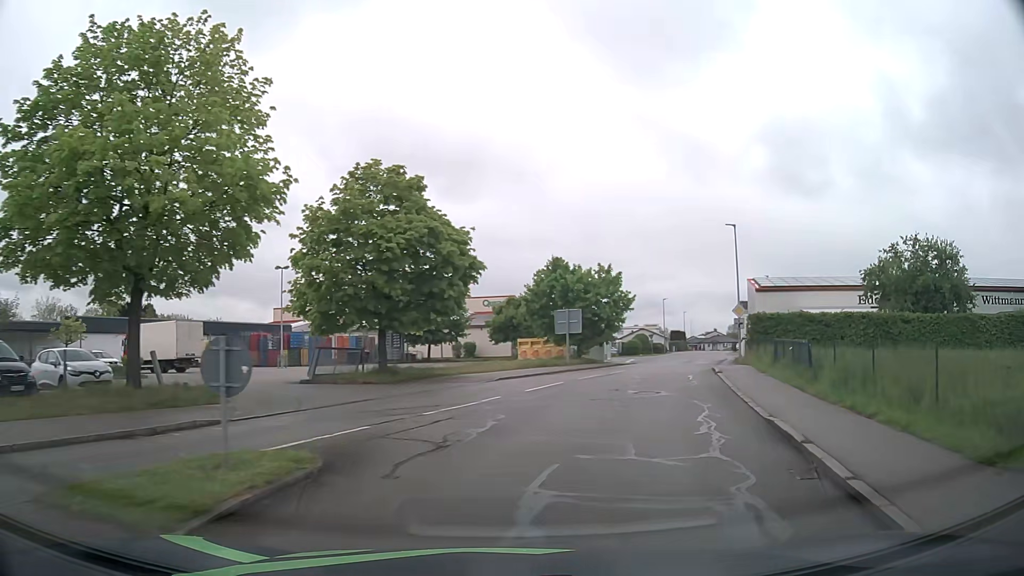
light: Day
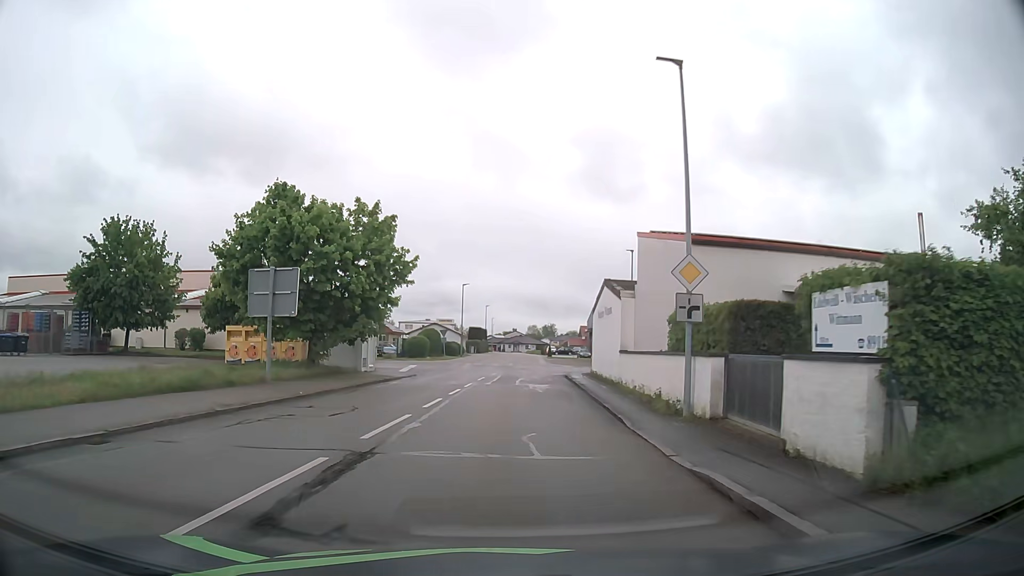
(+5.0, +24.9) m; +17°
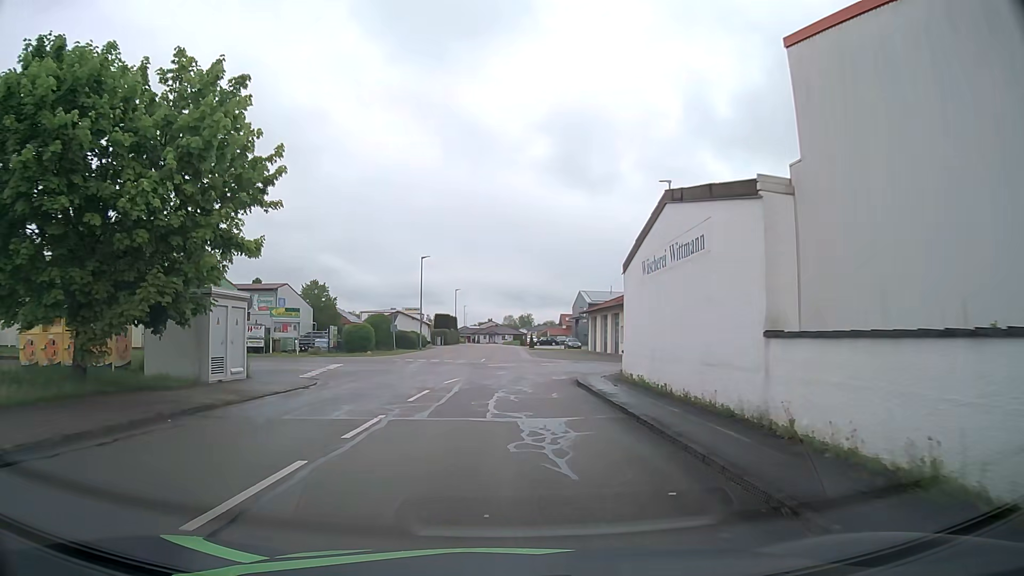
(+0.3, +16.8) m; +2°
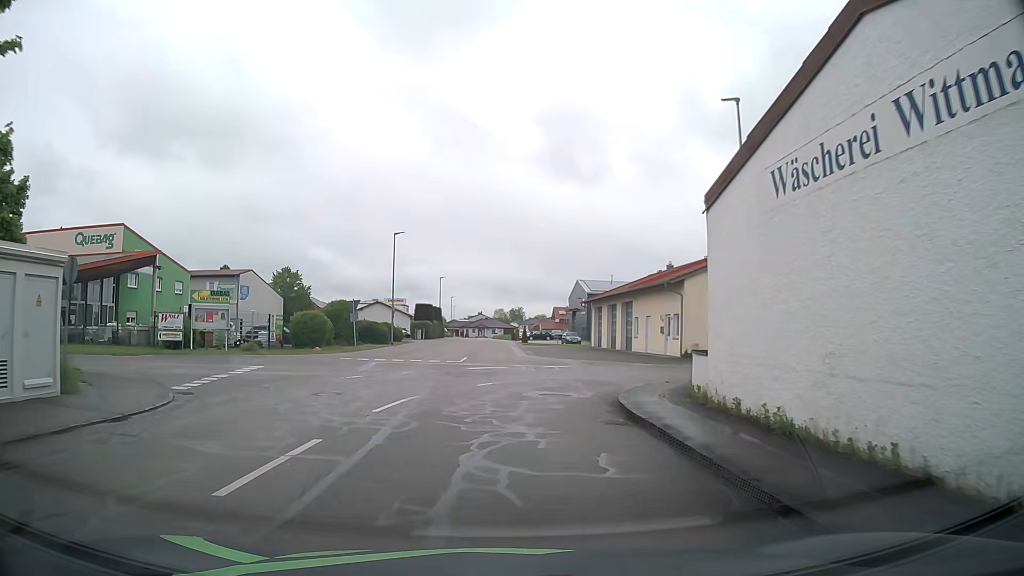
(-0.1, +10.0) m; -1°
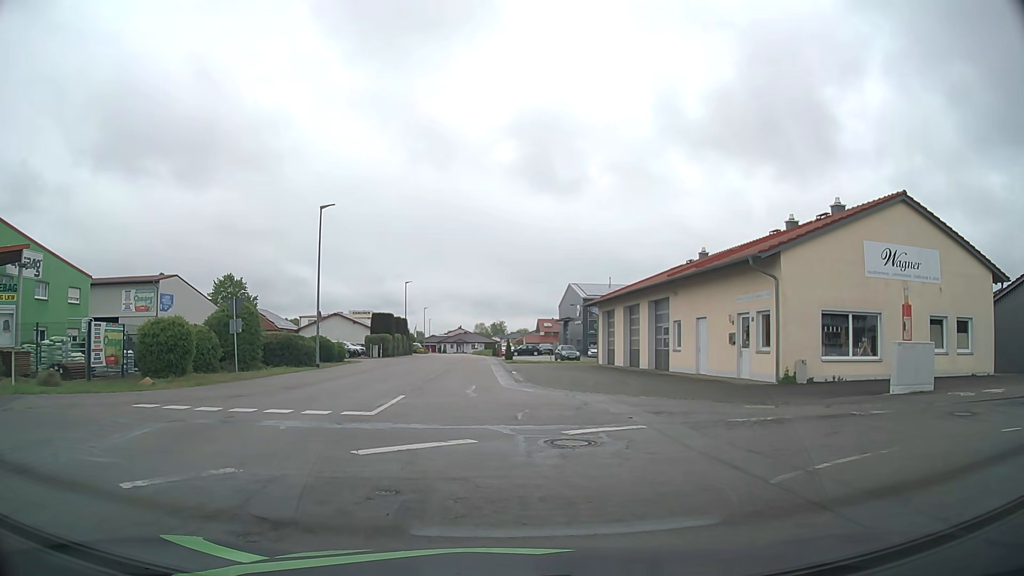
(+0.7, +15.0) m; +4°
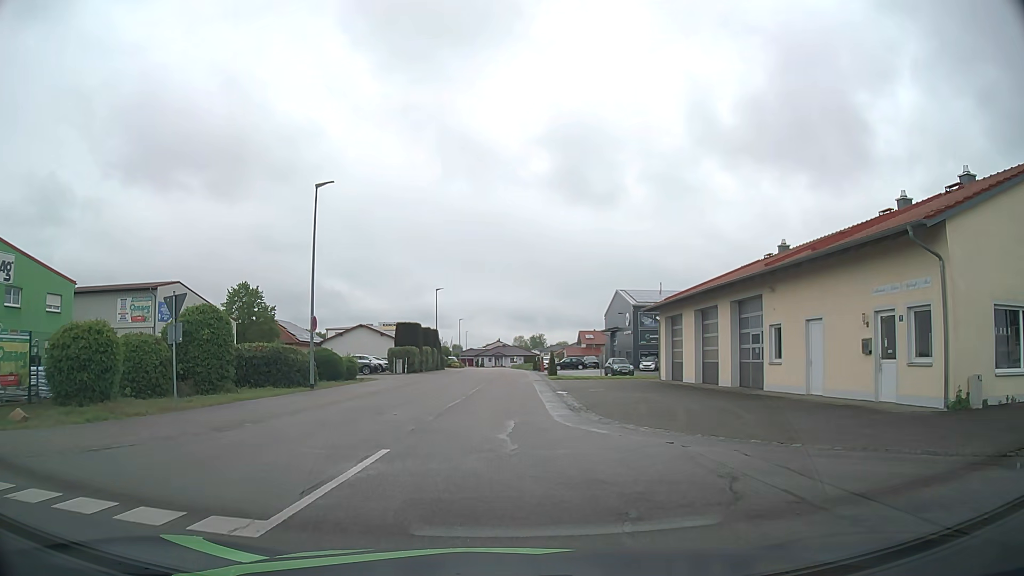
(-0.3, +7.9) m; -4°
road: residential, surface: asphalt
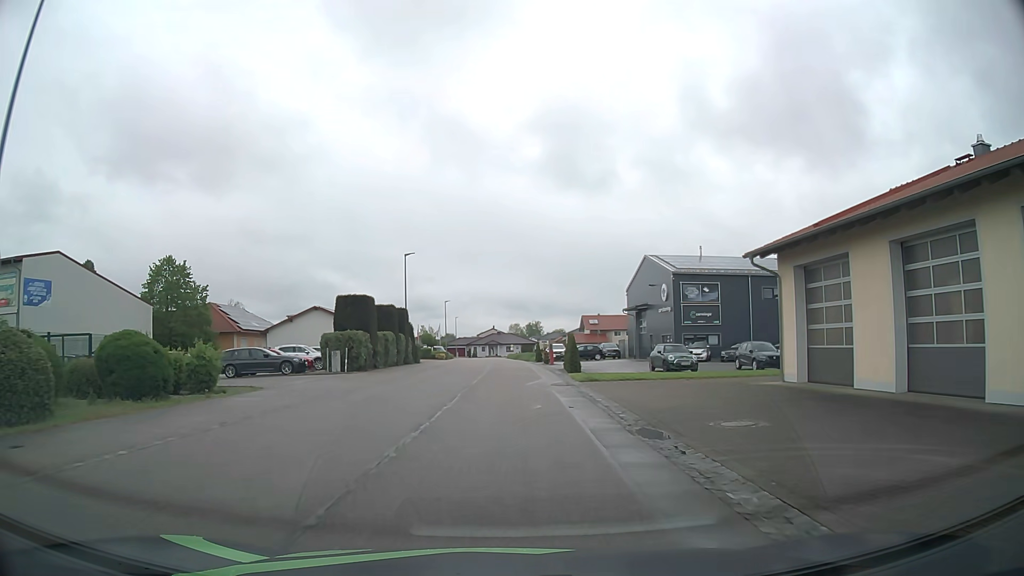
(-0.2, +19.0) m; 0°
(0, +10) (0, +20) (0, +30) (0, +40) (0, +50) (0, +60) (-1, +70) (-1, +80) (-1, +90) (-2, +100) m
